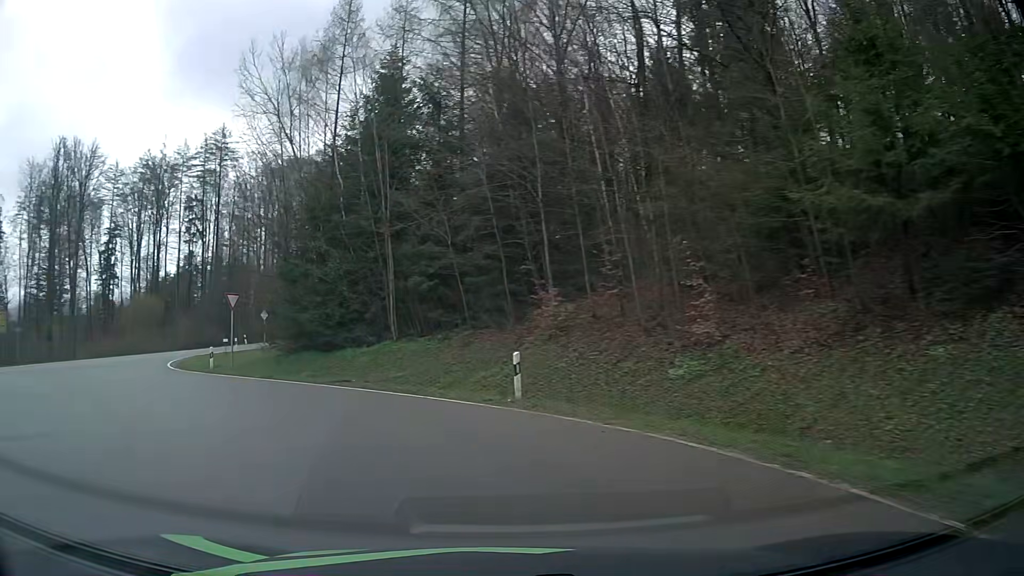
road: tertiary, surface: asphalt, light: Day
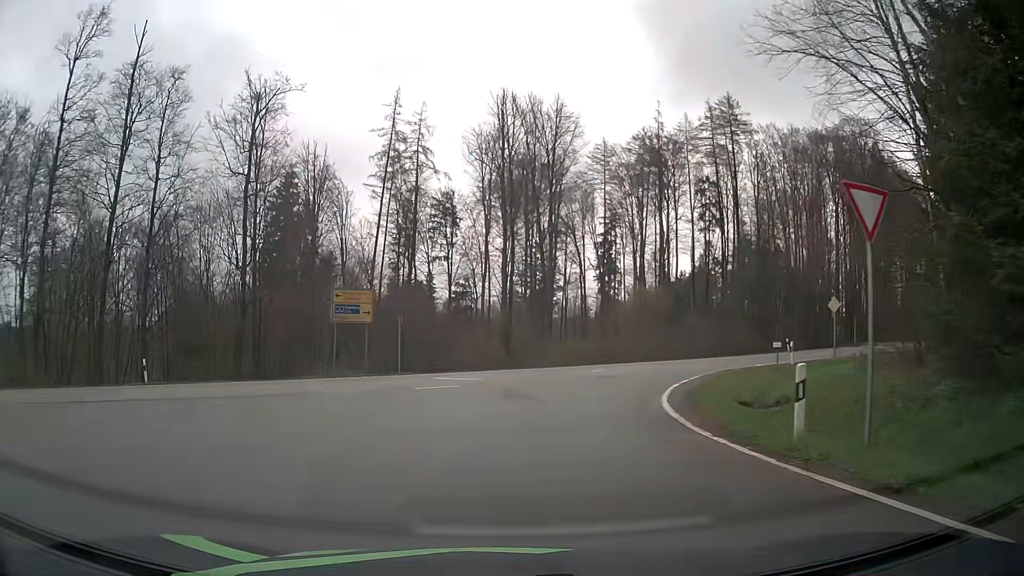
(-8.5, +18.3) m; -46°
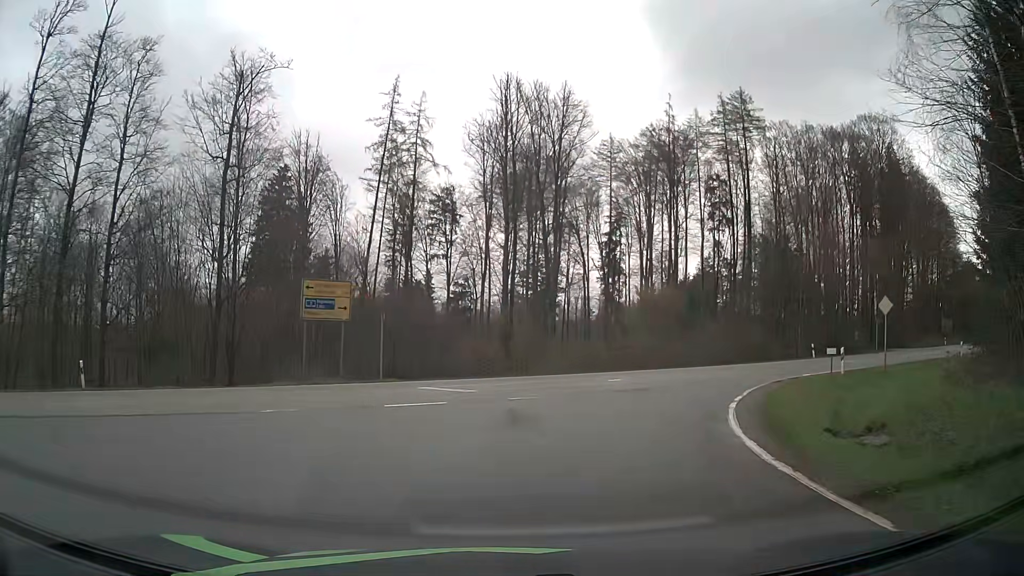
(0.0, +4.7) m; 0°
(+1, +10) (+5, +19) (+11, +27) (+19, +33) (+27, +39) (+35, +45) (+43, +51) (+50, +58) (+58, +64) (+65, +71) m
